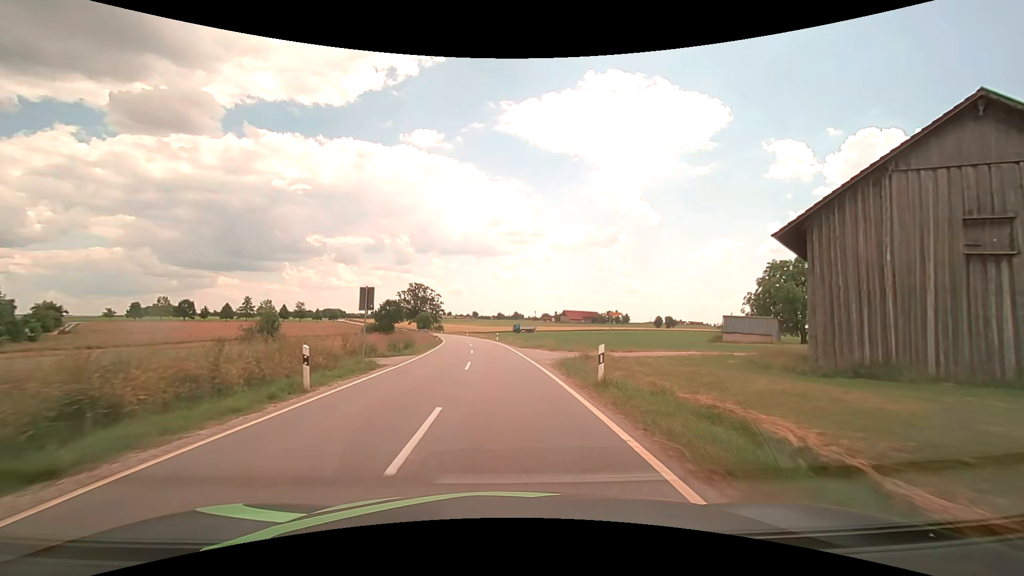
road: tertiary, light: Day
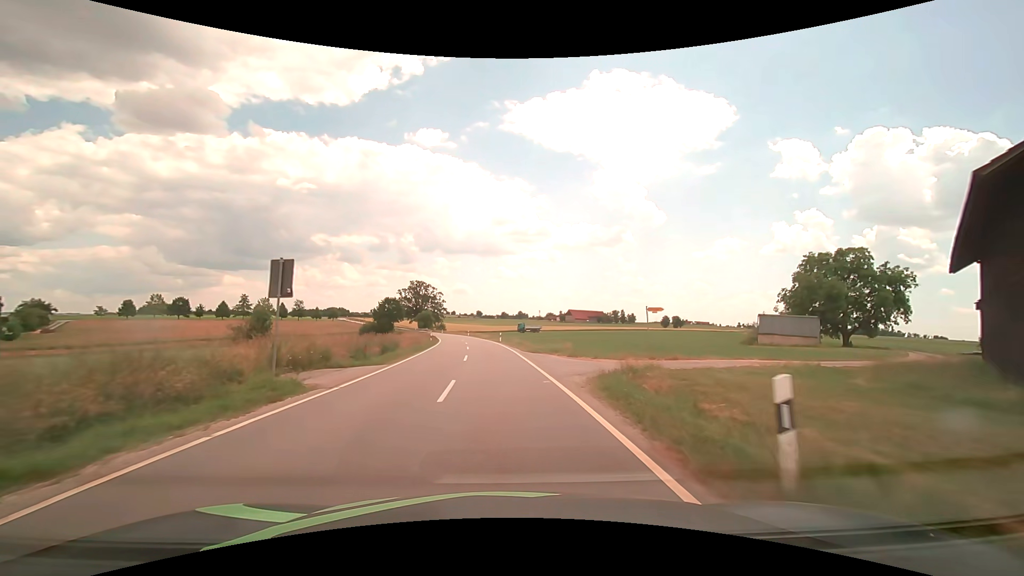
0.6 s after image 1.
(0.0, +7.7) m; -1°
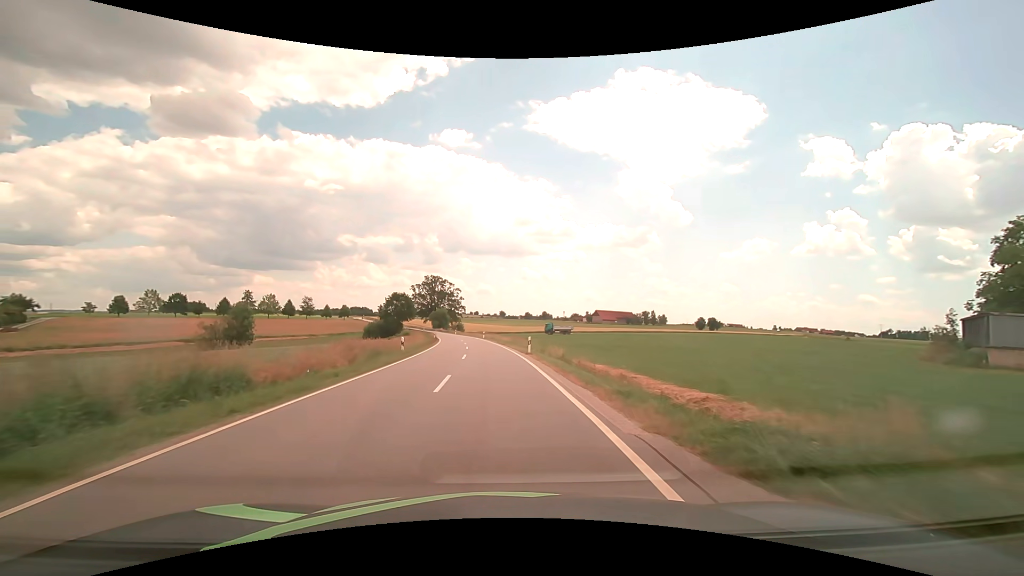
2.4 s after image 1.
(-0.4, +23.0) m; -3°
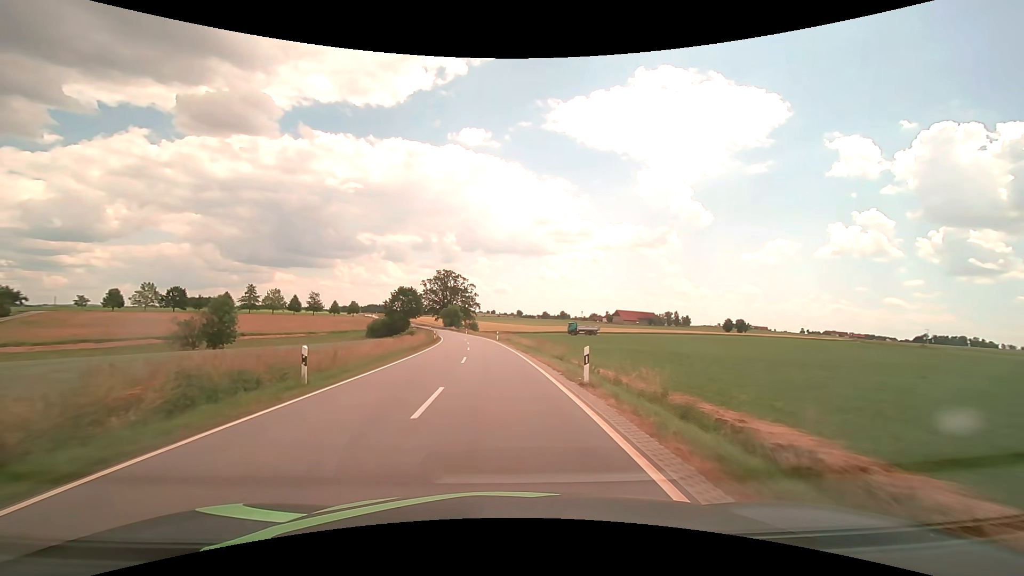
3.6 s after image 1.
(-0.3, +15.3) m; -2°
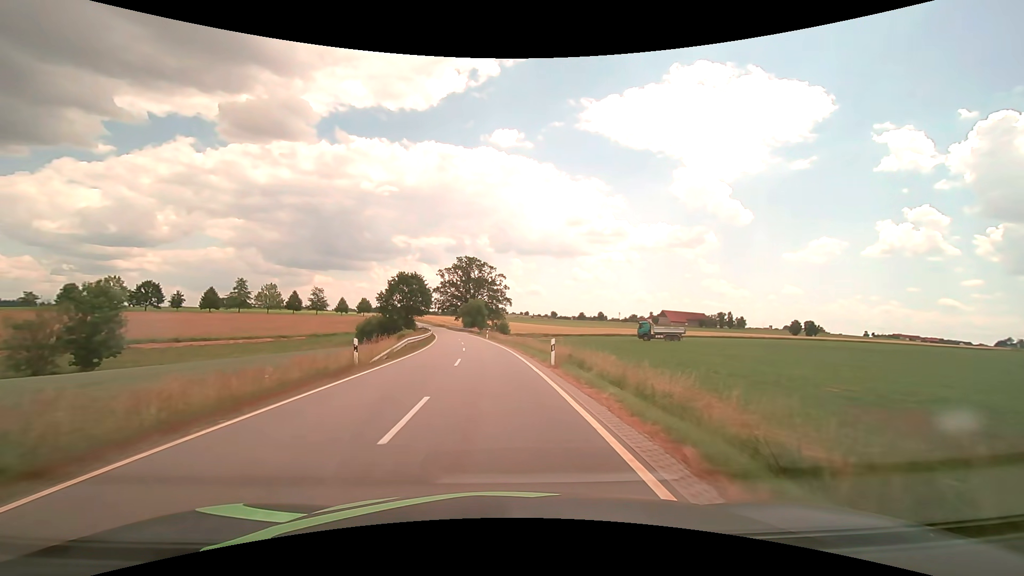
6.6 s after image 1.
(-1.4, +38.3) m; -4°
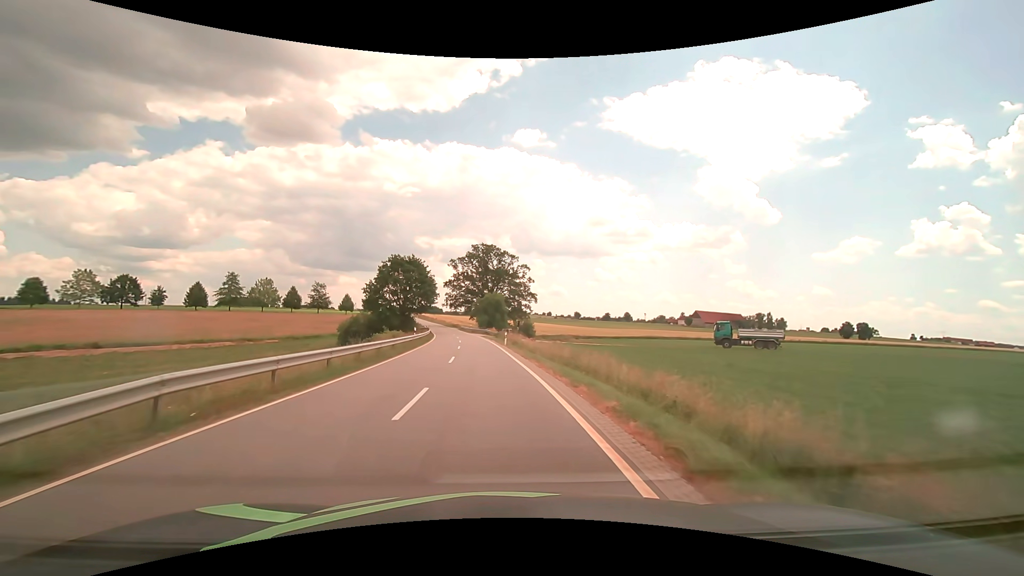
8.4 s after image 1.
(-0.5, +22.9) m; -2°
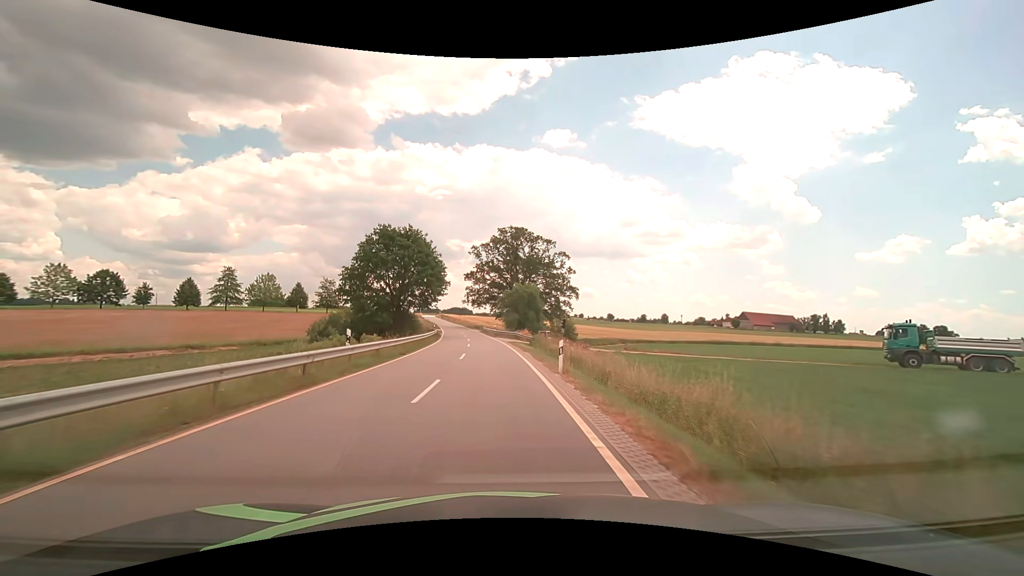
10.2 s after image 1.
(-0.7, +22.9) m; -3°
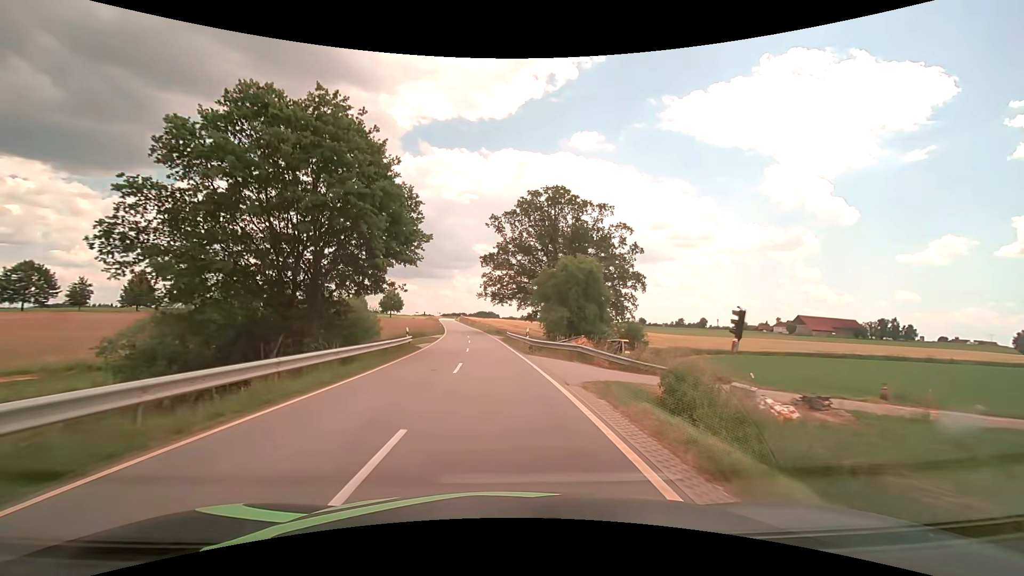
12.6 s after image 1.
(-1.0, +30.7) m; -3°
